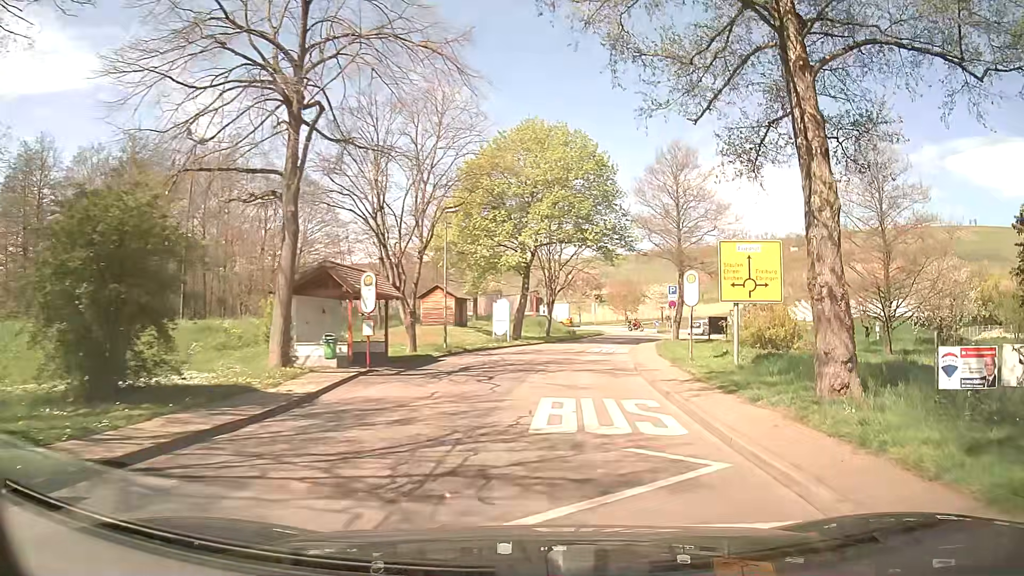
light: Day
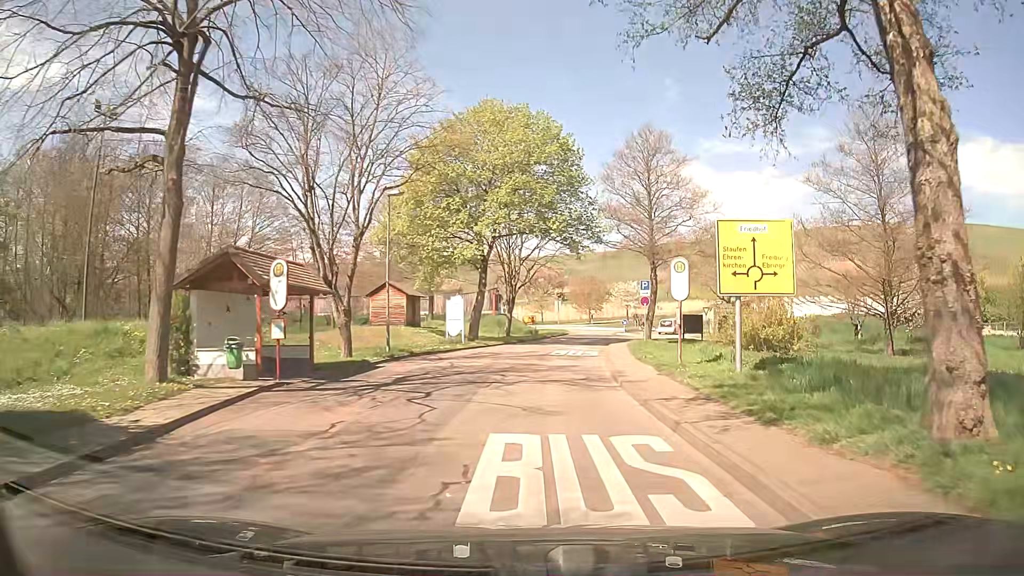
(+0.1, +4.3) m; +2°
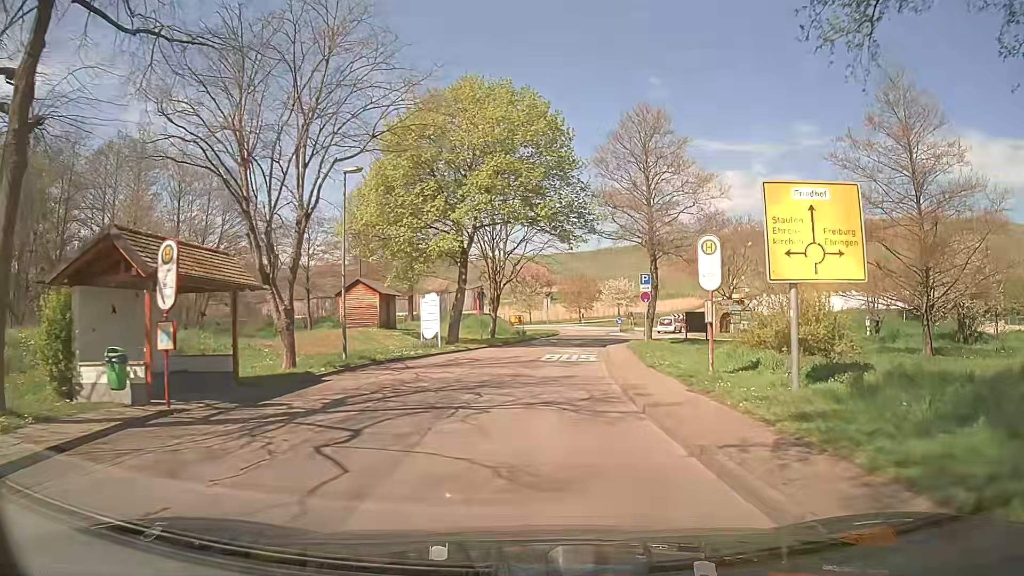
(+0.1, +4.7) m; +2°
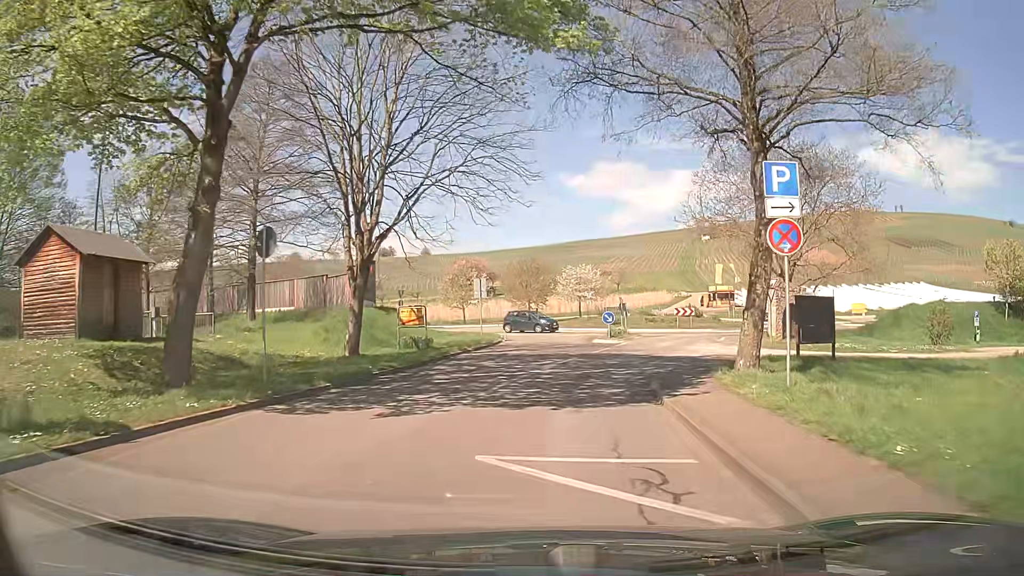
(+0.8, +25.7) m; +4°
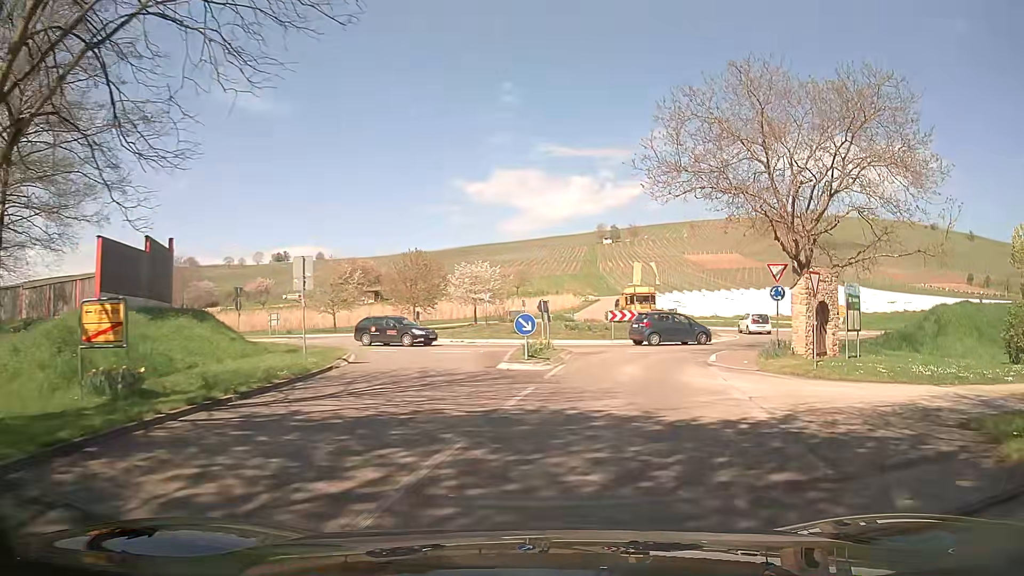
(+0.7, +13.9) m; +8°
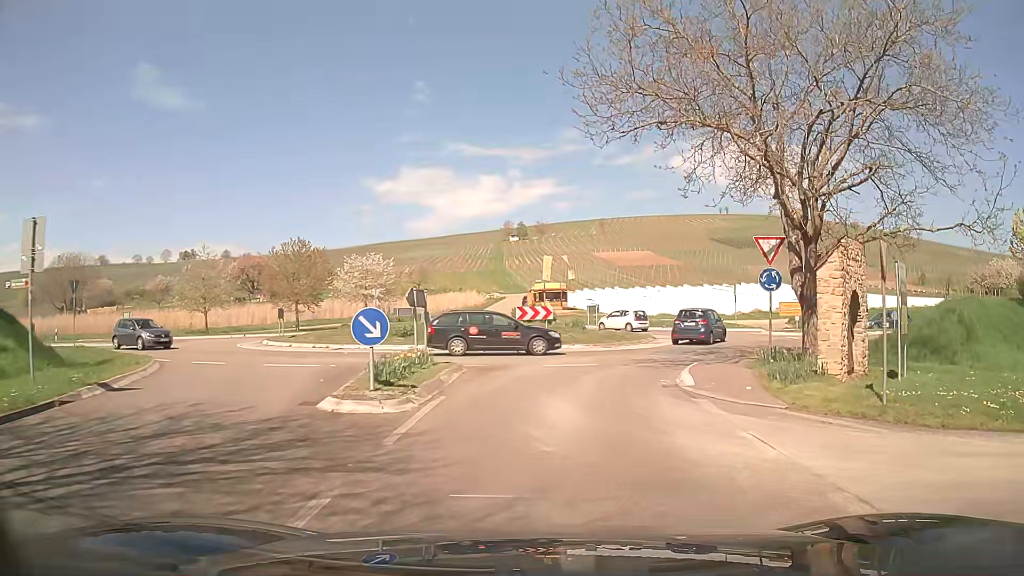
(+0.7, +8.1) m; +7°
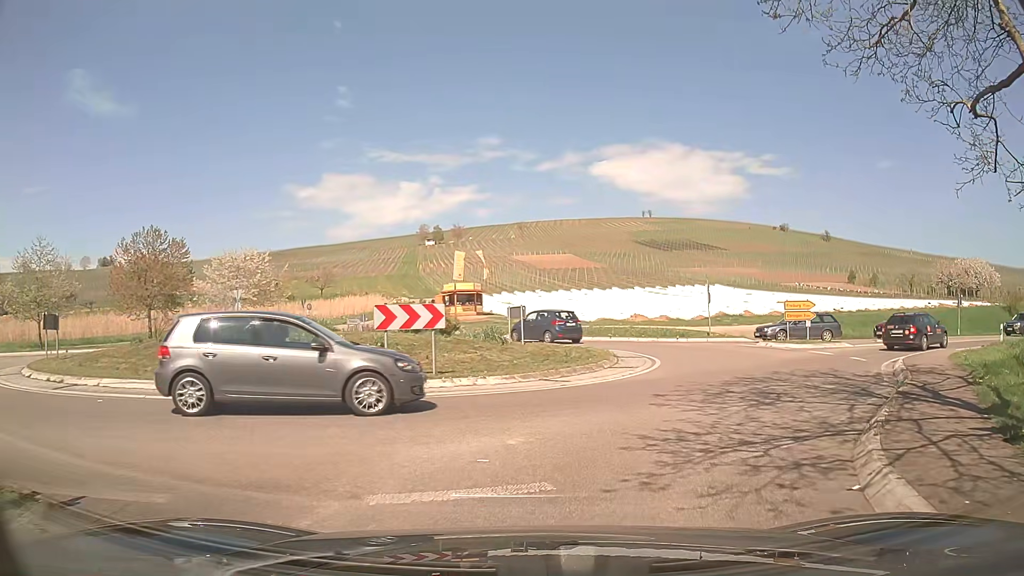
(+0.9, +12.4) m; +8°
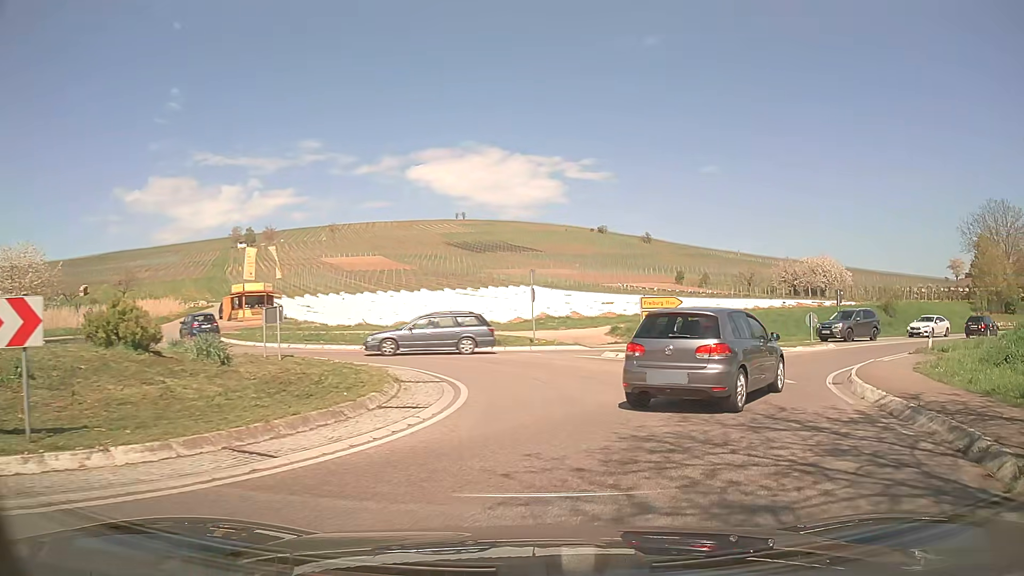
(+1.1, +7.8) m; +14°
(+2, +10) (+7, +18) (+14, +25) (+22, +31) (+31, +37) (+39, +42) (+48, +47) (+57, +51) (+66, +55) (+75, +59) m
